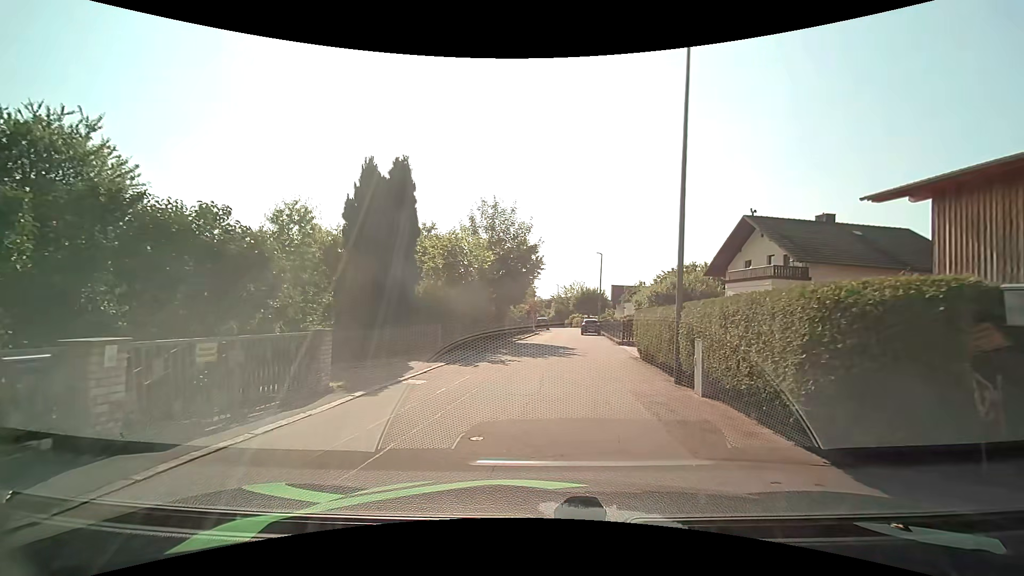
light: Day
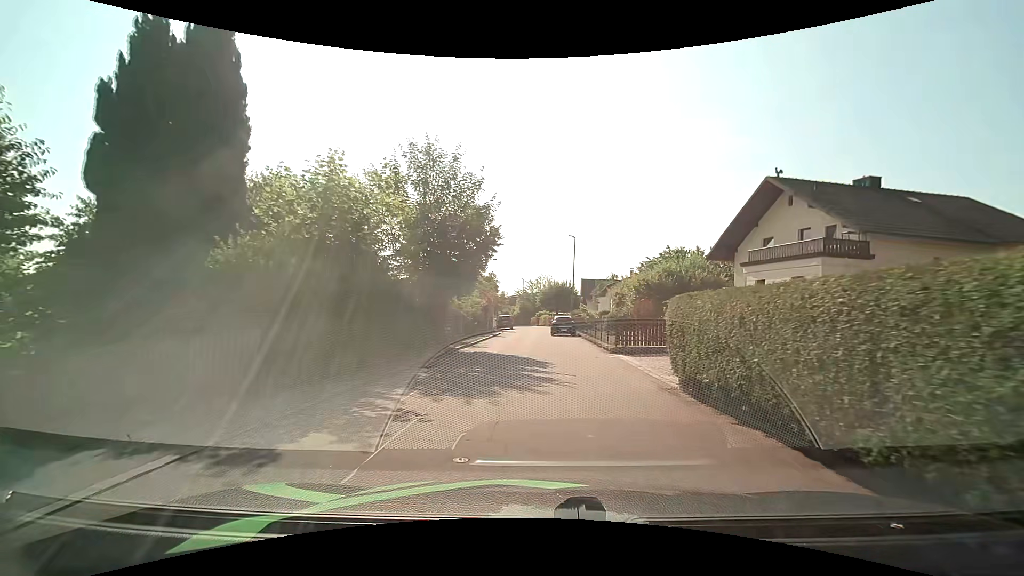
(+0.3, +9.6) m; +4°
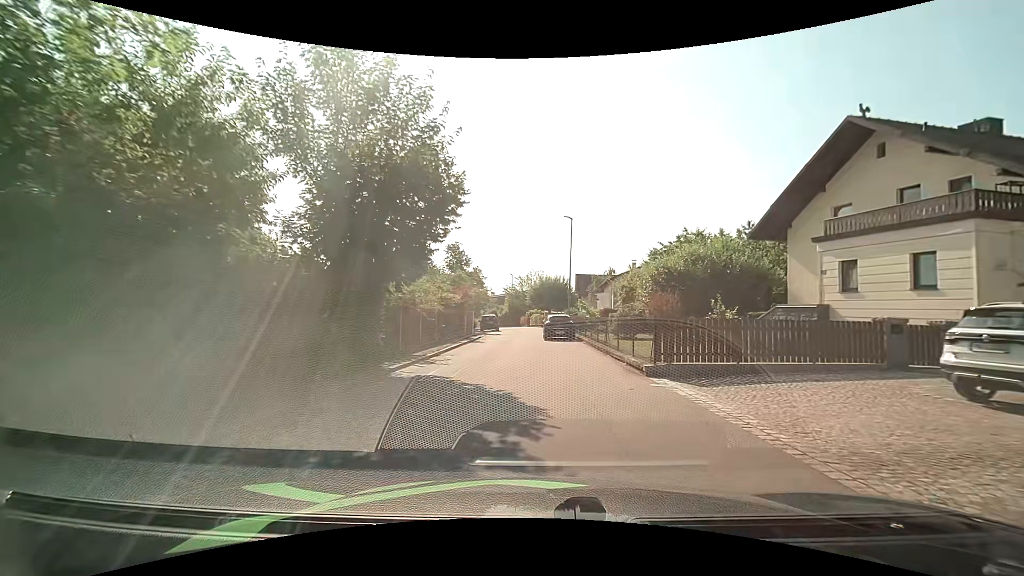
(+0.1, +7.9) m; +1°
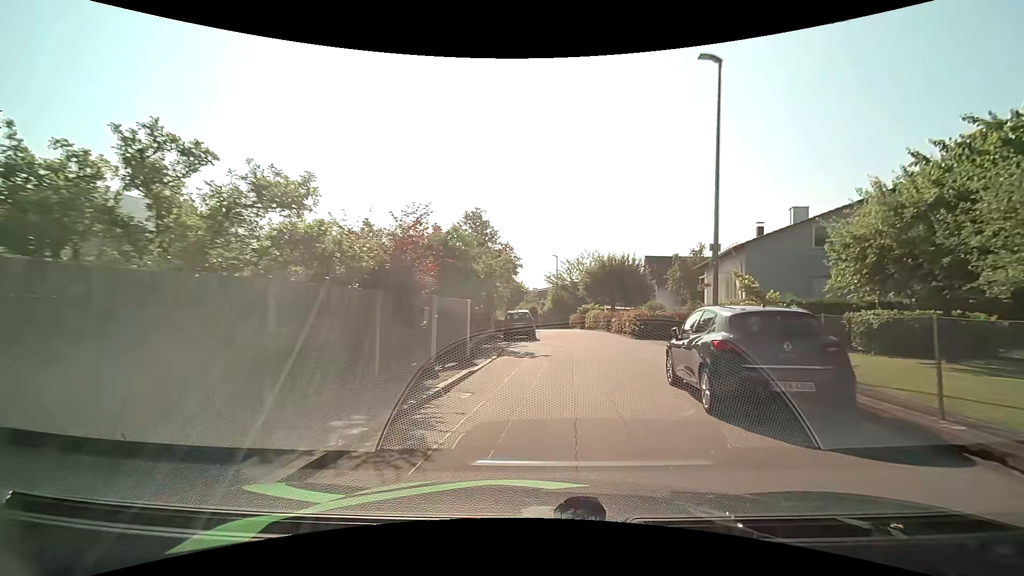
(-1.3, +21.0) m; -5°
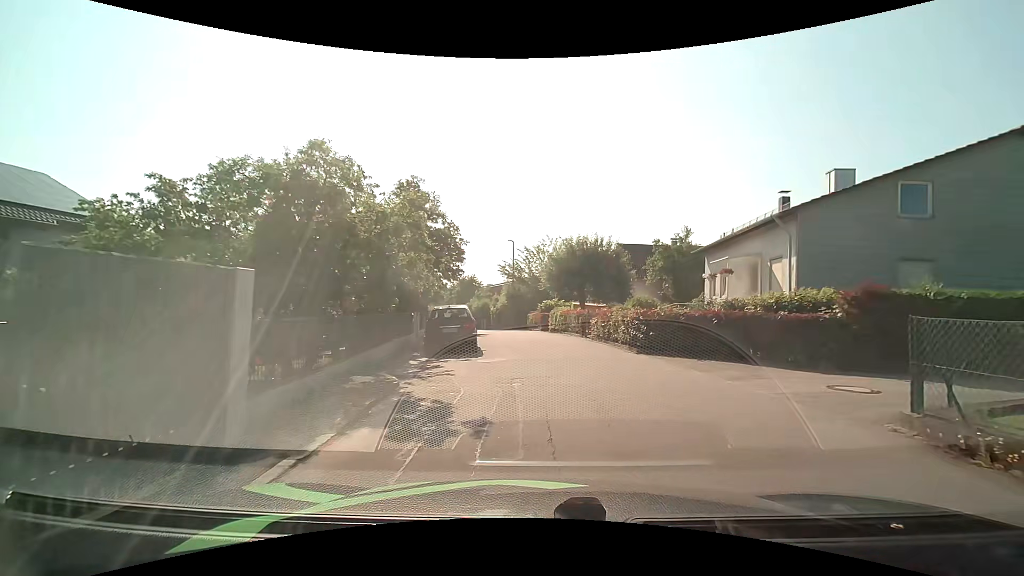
(+0.1, +9.7) m; +3°
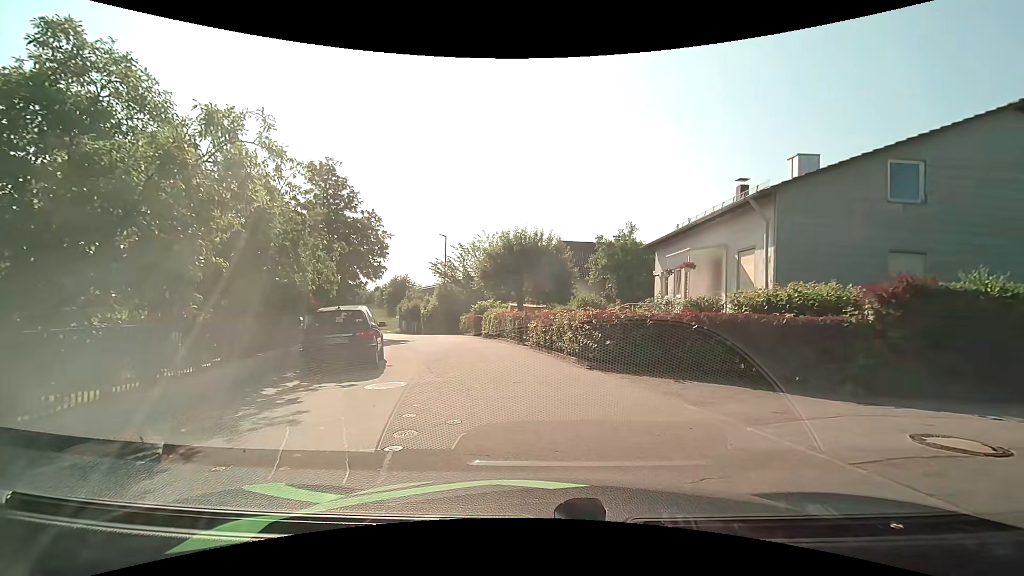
(+0.2, +3.7) m; +7°
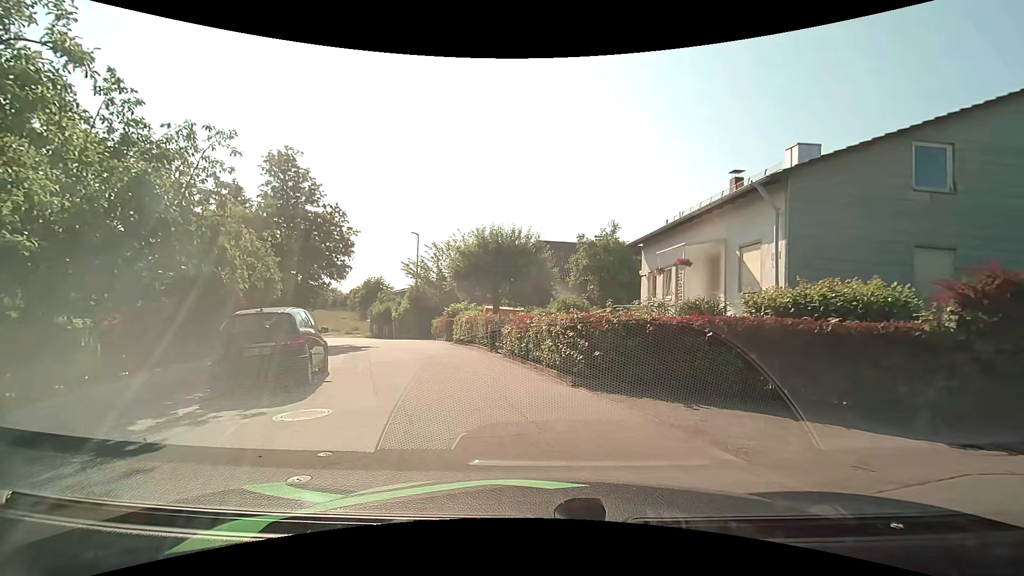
(0.0, +2.4) m; +4°
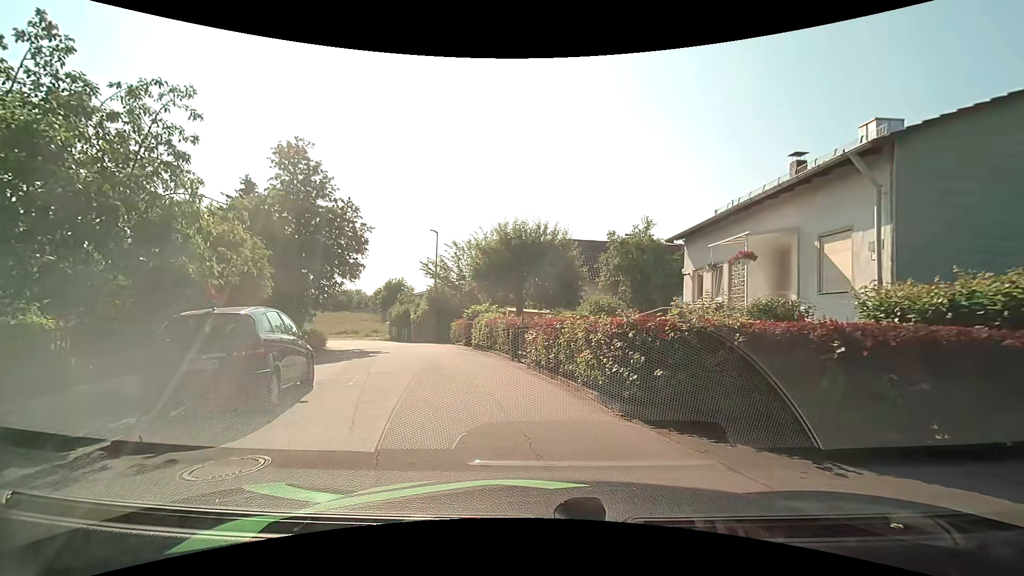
(-0.1, +2.6) m; -4°
(-1, +10) (-3, +20) (-6, +29) (-10, +39) (-15, +47) (-24, +51) (-34, +52) (-44, +51) (-54, +49) (-64, +47) m
